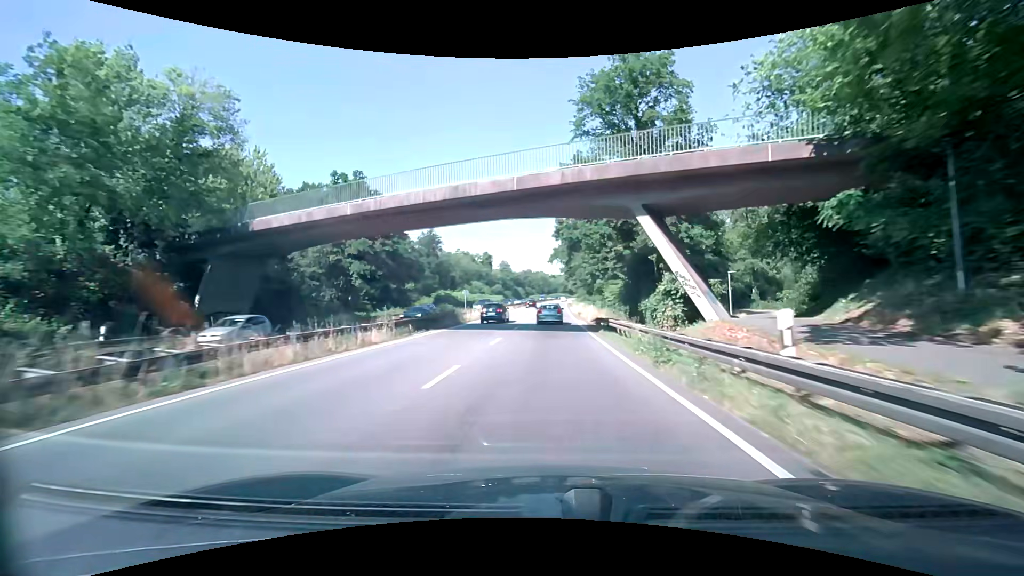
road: trunk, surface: asphalt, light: Day
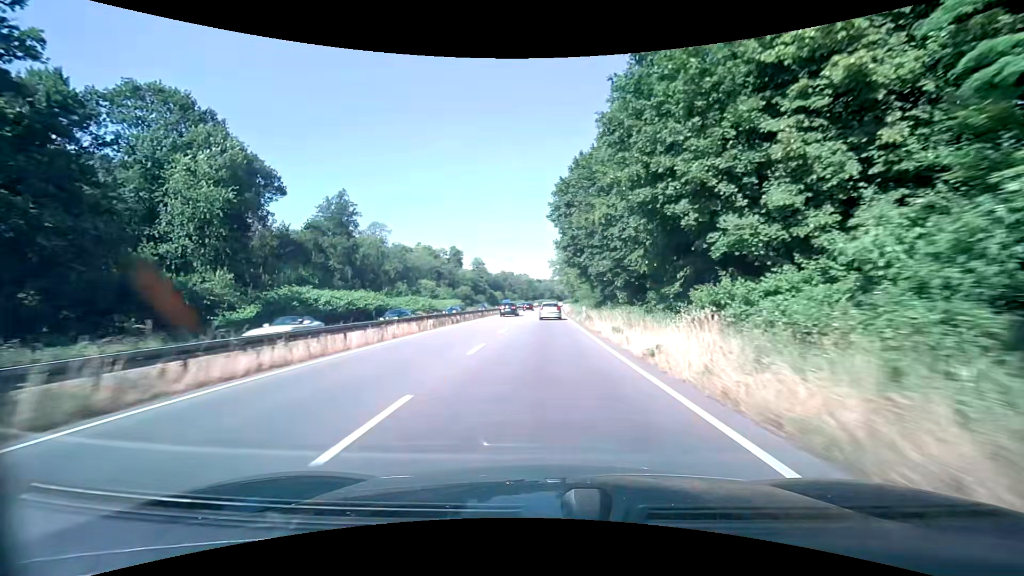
(+0.5, +49.0) m; +2°
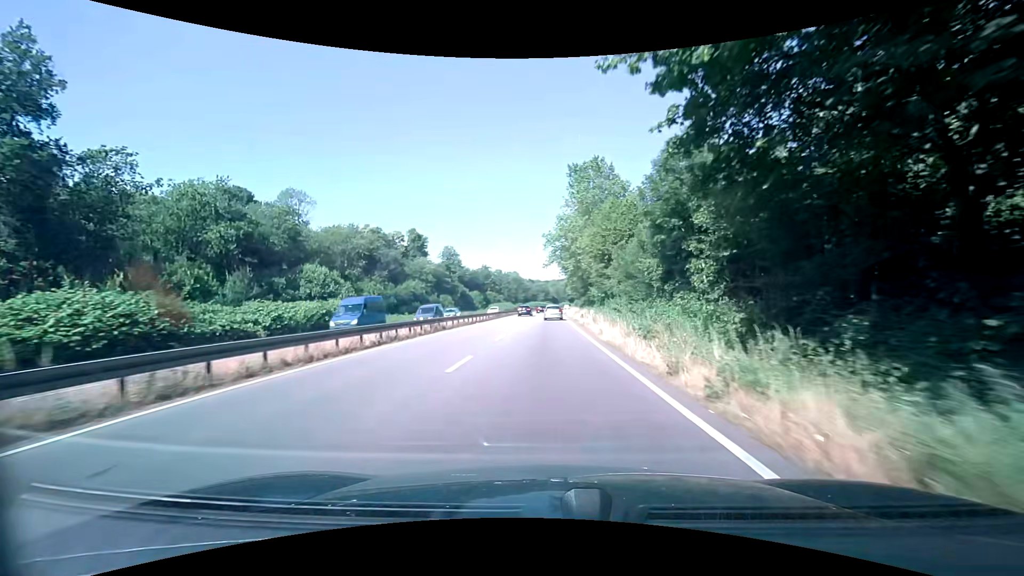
(-0.1, +48.3) m; 0°
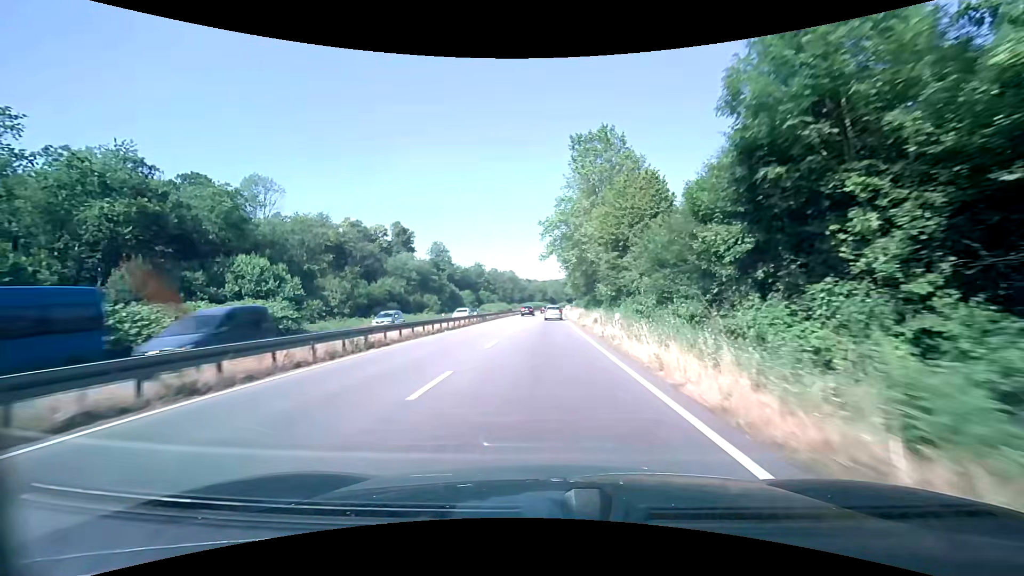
(0.0, +11.8) m; 0°
(0, +10) (0, +20) (0, +30) (0, +40) (0, +50) (0, +60) (+1, +70) (+1, +80) (+1, +90) (+2, +100) m
